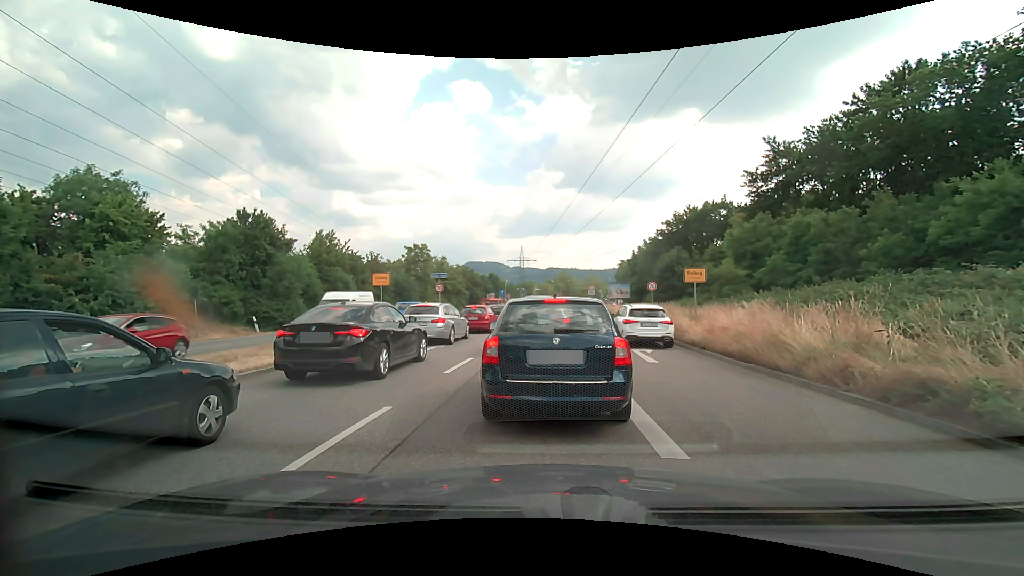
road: primary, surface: asphalt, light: Day
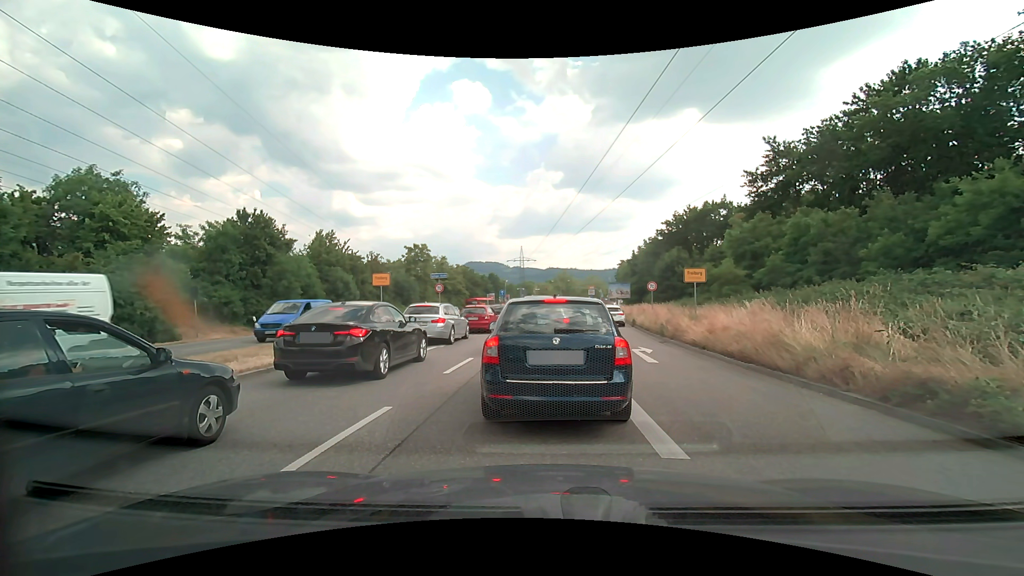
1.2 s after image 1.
(0.0, 0.0) m; 0°
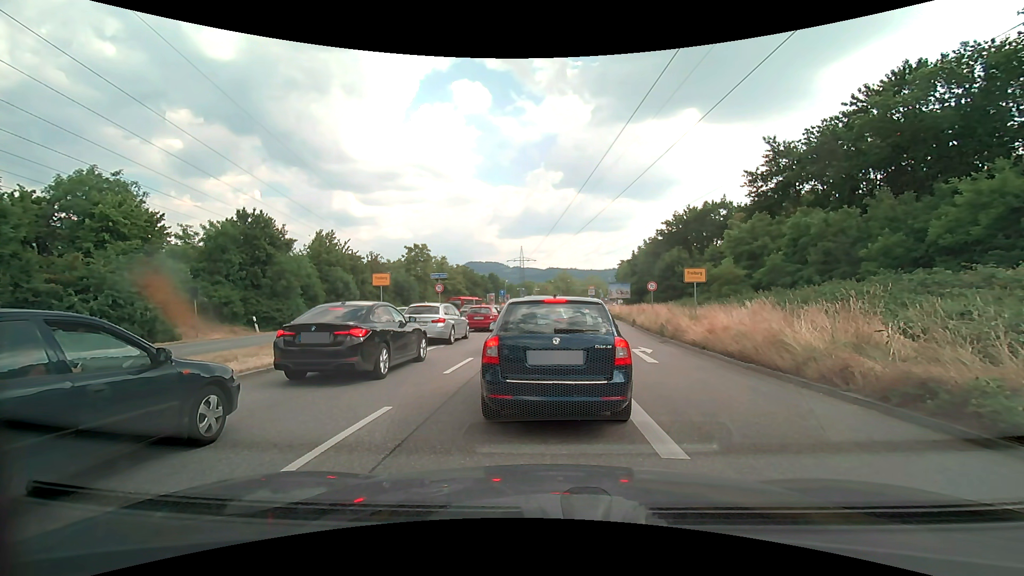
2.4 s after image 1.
(0.0, 0.0) m; 0°
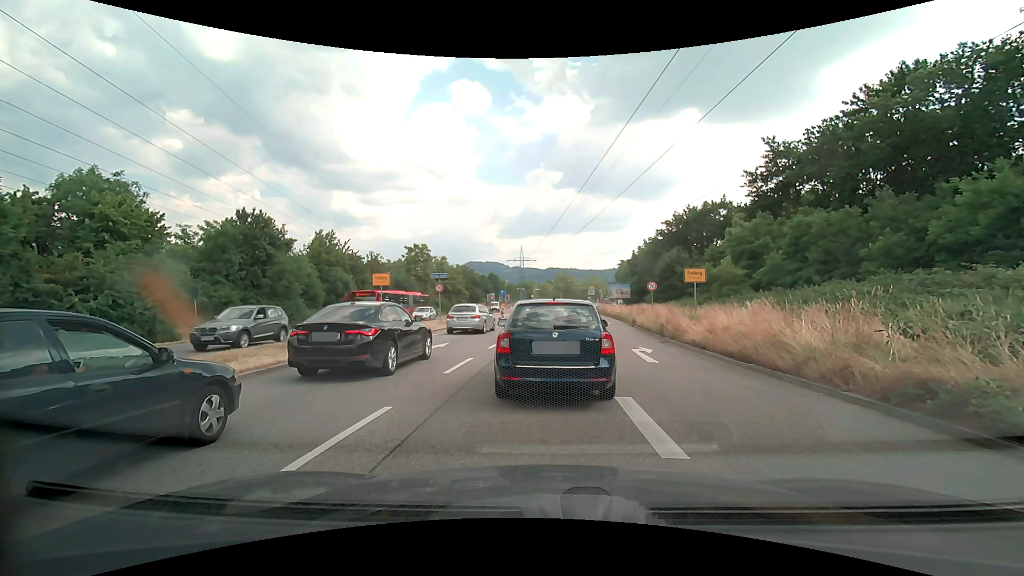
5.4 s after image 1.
(0.0, 0.0) m; 0°
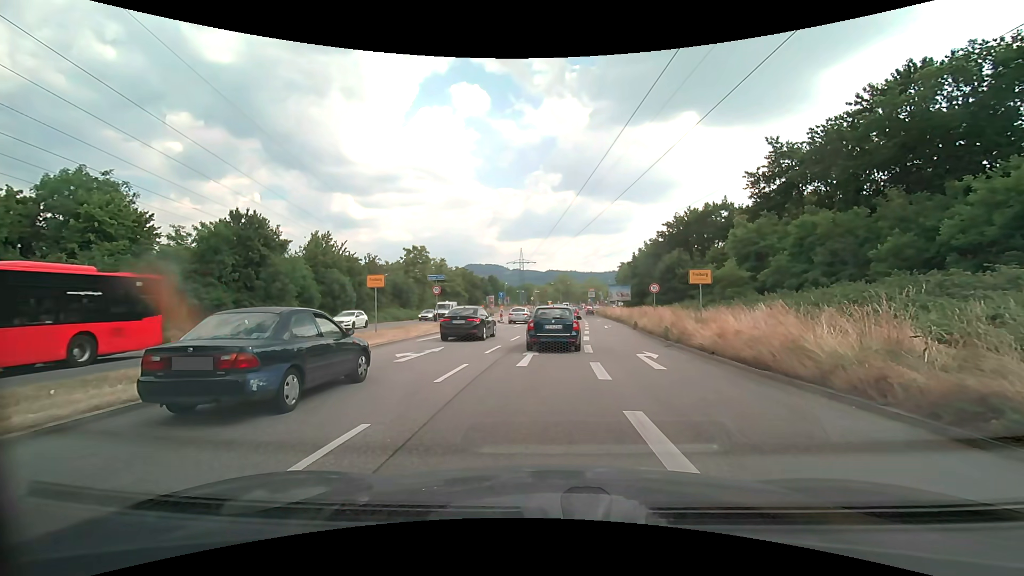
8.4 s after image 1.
(0.0, +0.8) m; 0°
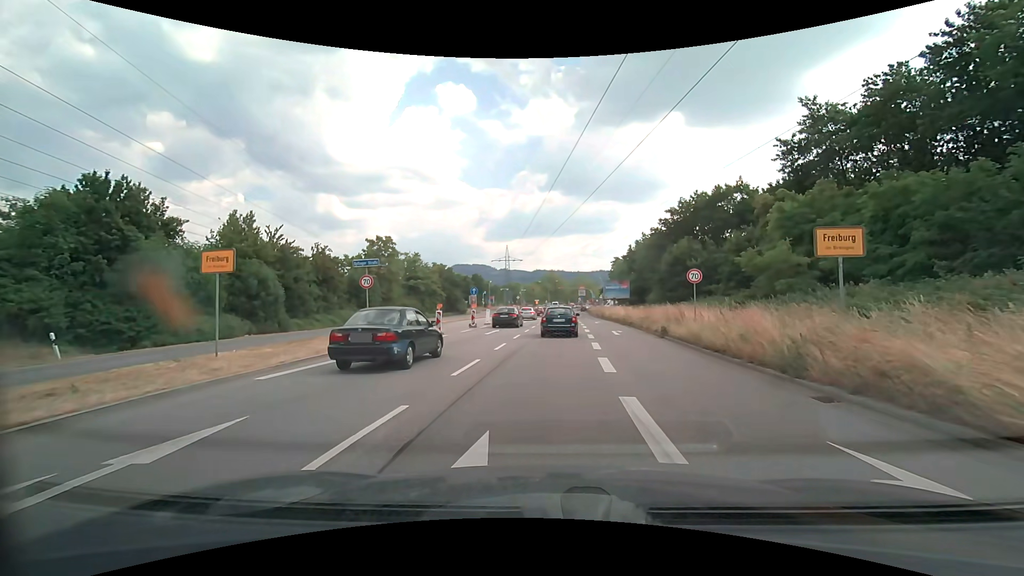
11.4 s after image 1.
(-0.1, +11.7) m; 0°
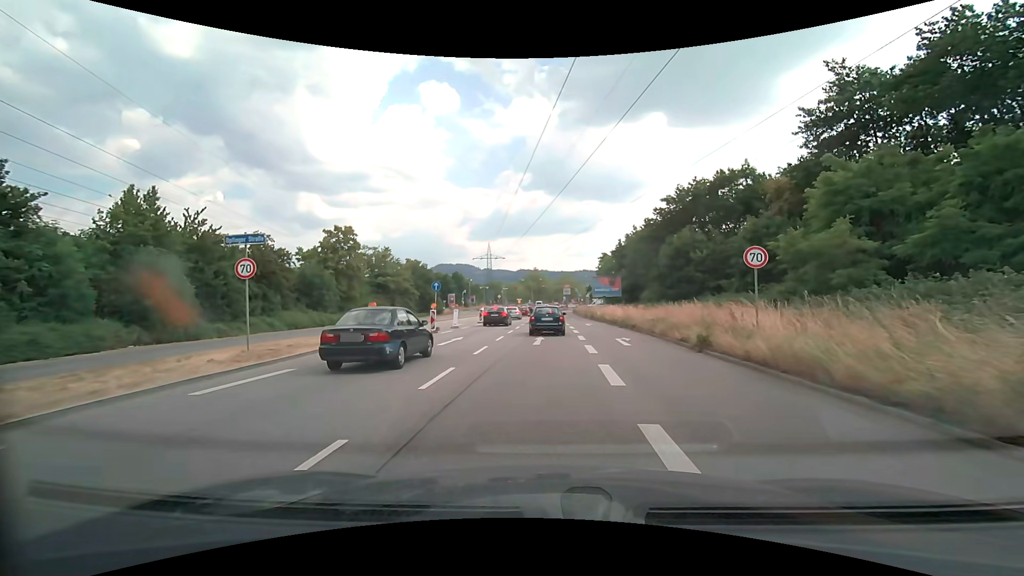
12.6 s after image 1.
(+0.1, +8.0) m; +2°
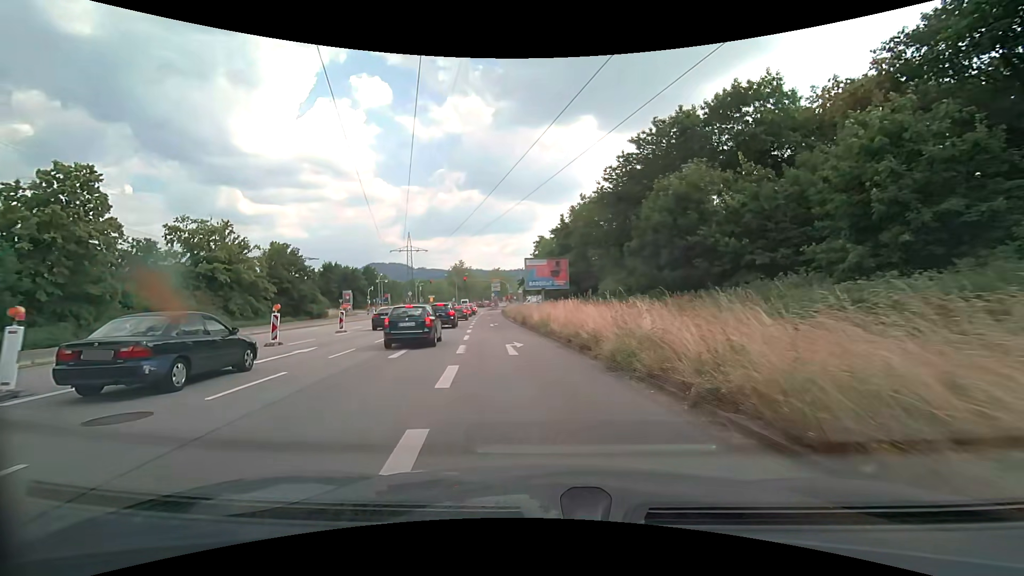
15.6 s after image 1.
(+2.2, +24.7) m; +8°
(0, +10) (-1, +20) (-3, +30) (-4, +40) (-5, +50) (-6, +60) (-7, +70) (-8, +80) (-9, +89) (-9, +99) m
